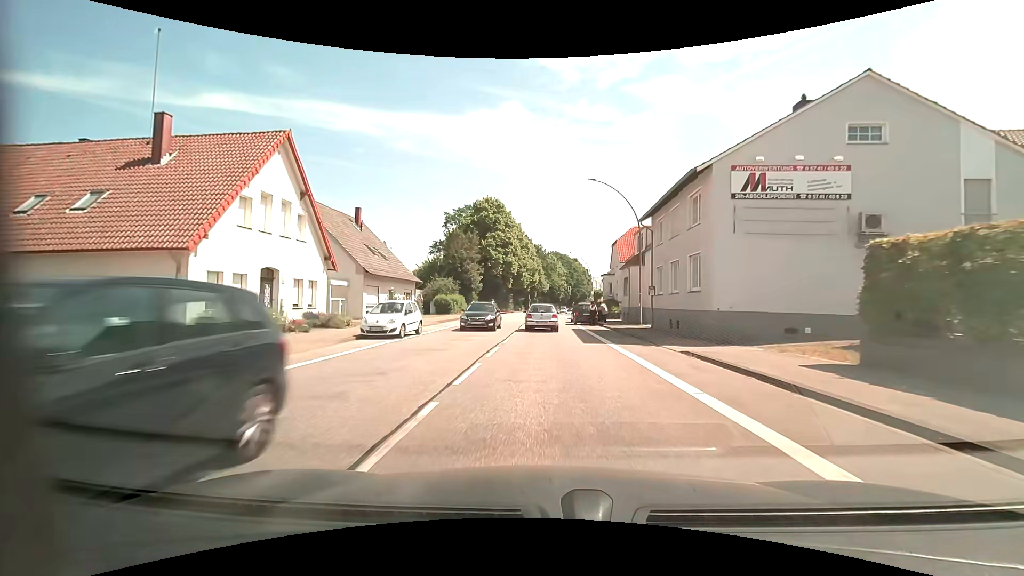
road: primary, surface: asphalt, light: Day
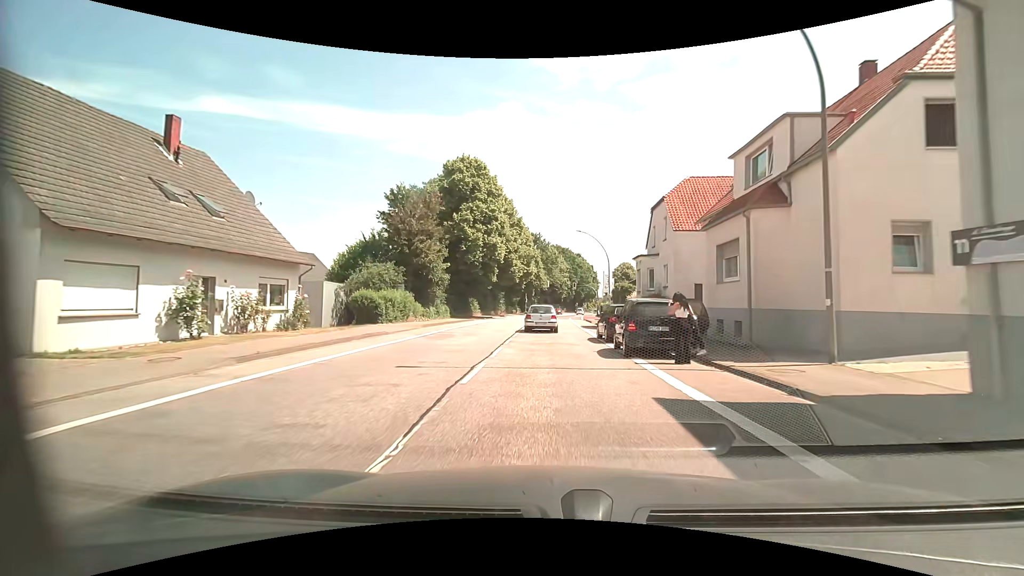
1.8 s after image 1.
(0.0, +22.3) m; -1°
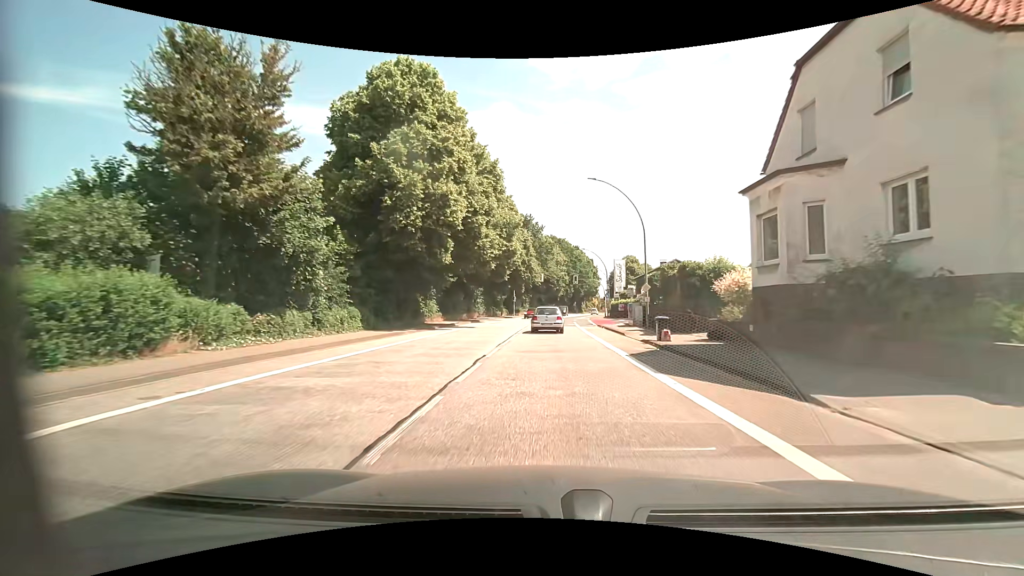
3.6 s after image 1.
(+0.3, +22.3) m; +1°
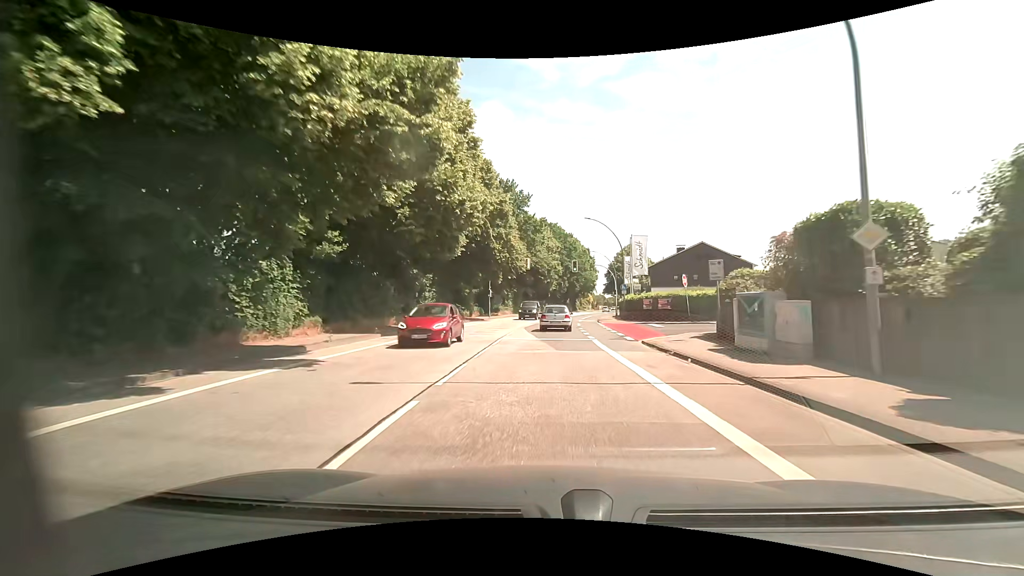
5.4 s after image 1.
(+0.5, +22.8) m; +2°
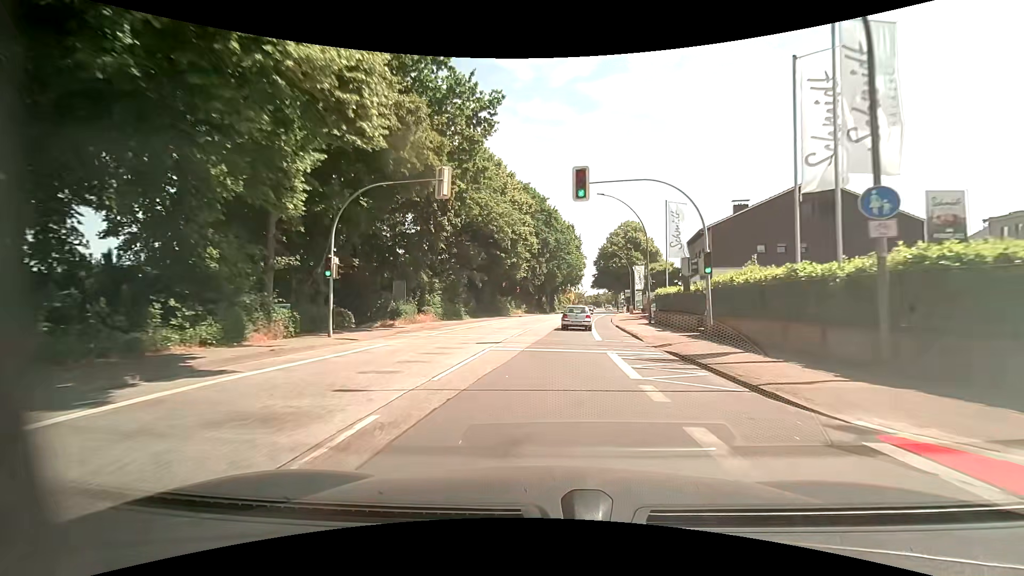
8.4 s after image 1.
(+1.0, +38.6) m; +3°
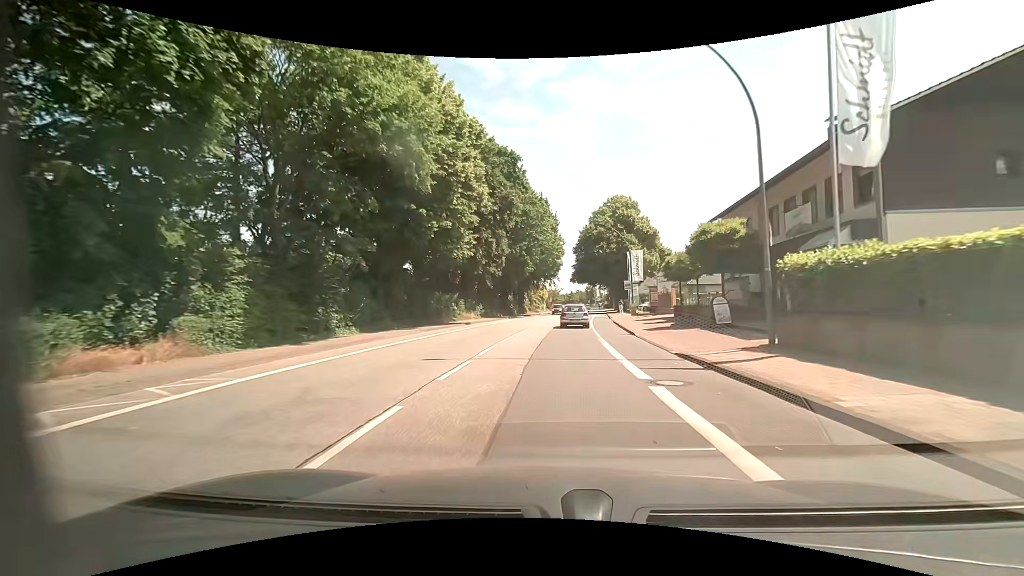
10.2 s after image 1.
(+0.7, +23.3) m; +3°
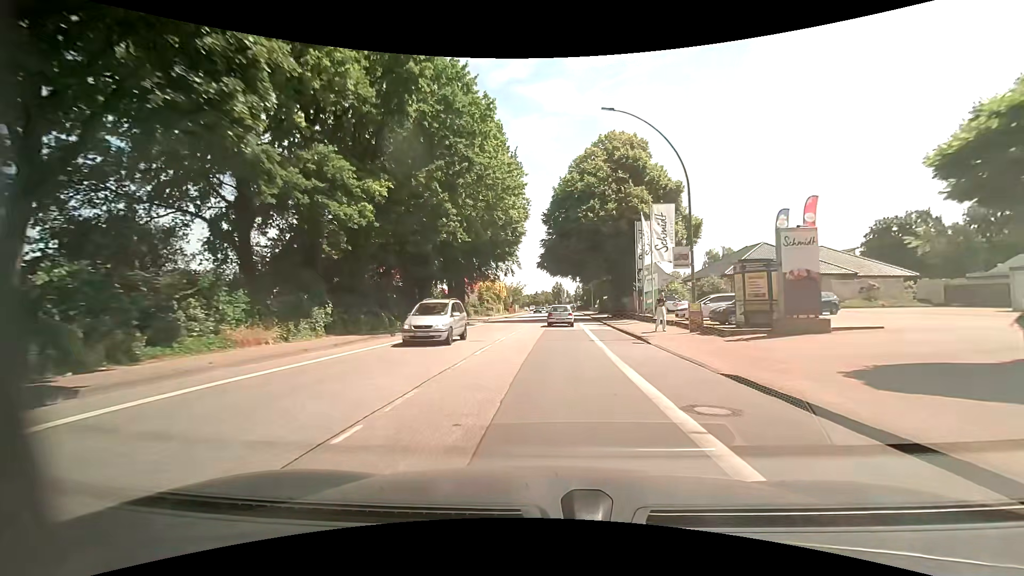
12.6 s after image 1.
(+1.0, +31.0) m; +4°
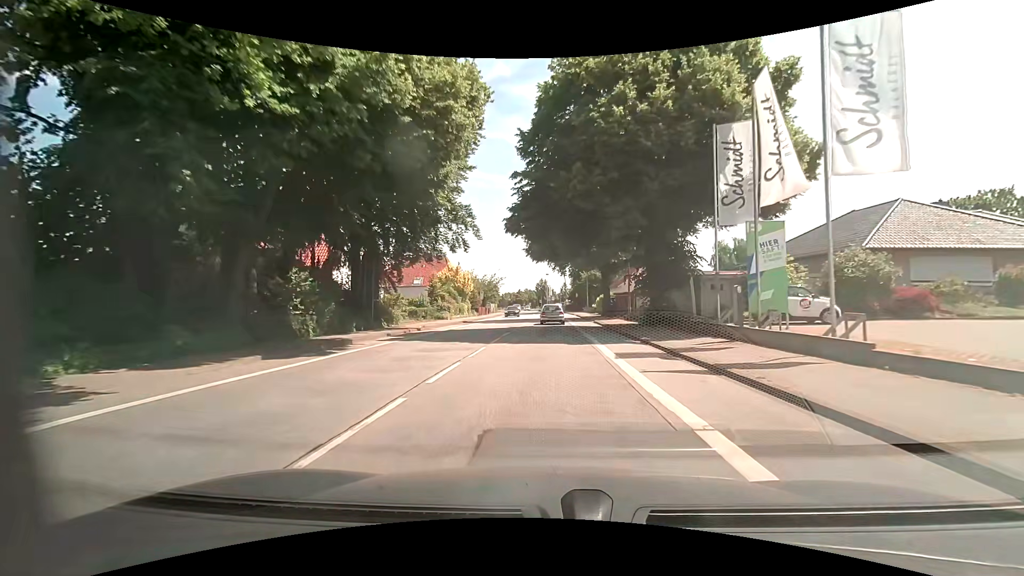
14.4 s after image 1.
(+0.4, +23.2) m; +2°
(0, +10) (0, +20) (0, +30) (0, +40) (0, +50) (0, +60) (0, +70) (0, +80) (-1, +90) (-1, +100) m
